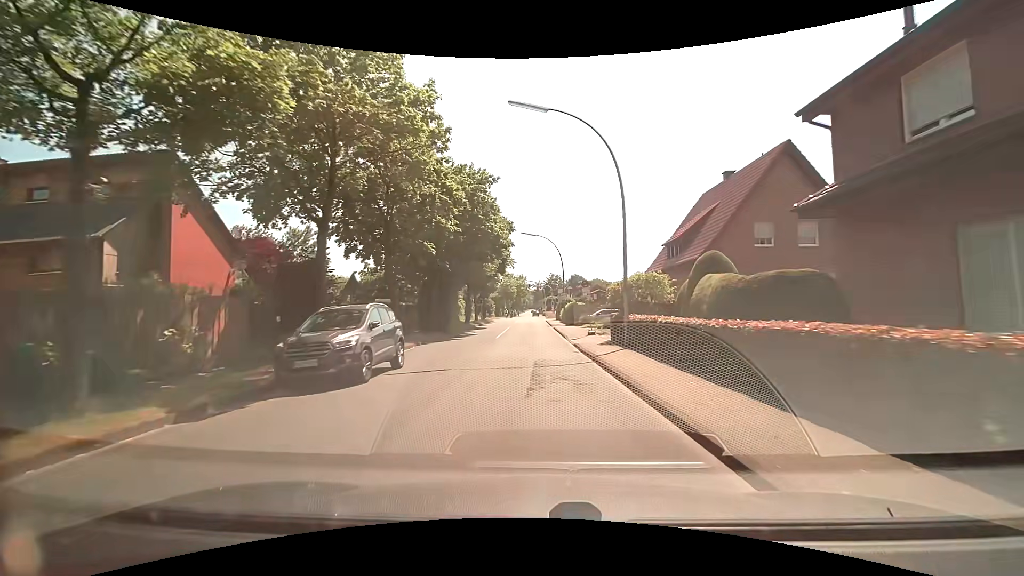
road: secondary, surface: asphalt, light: Day
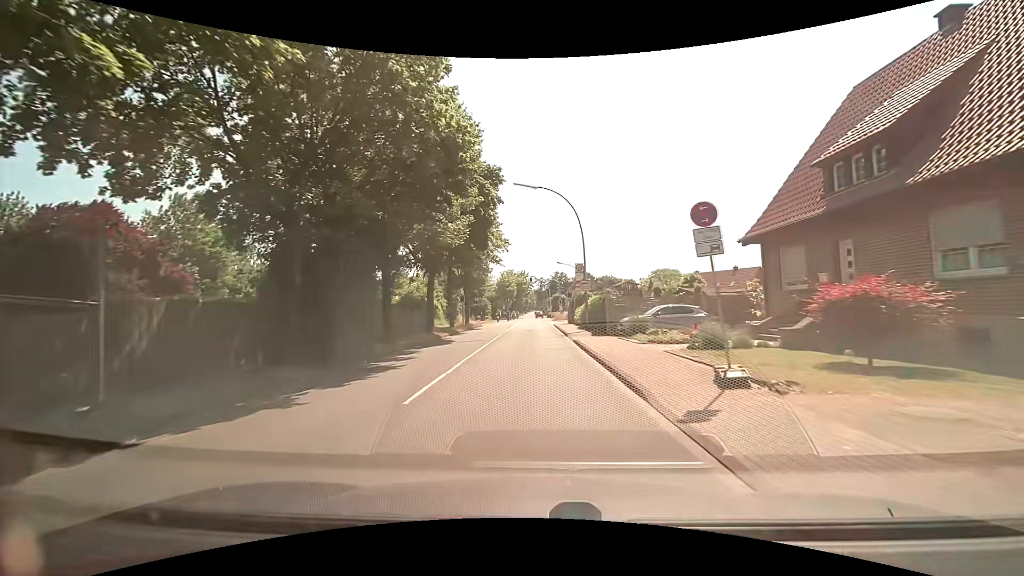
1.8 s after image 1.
(+0.1, +18.6) m; +1°
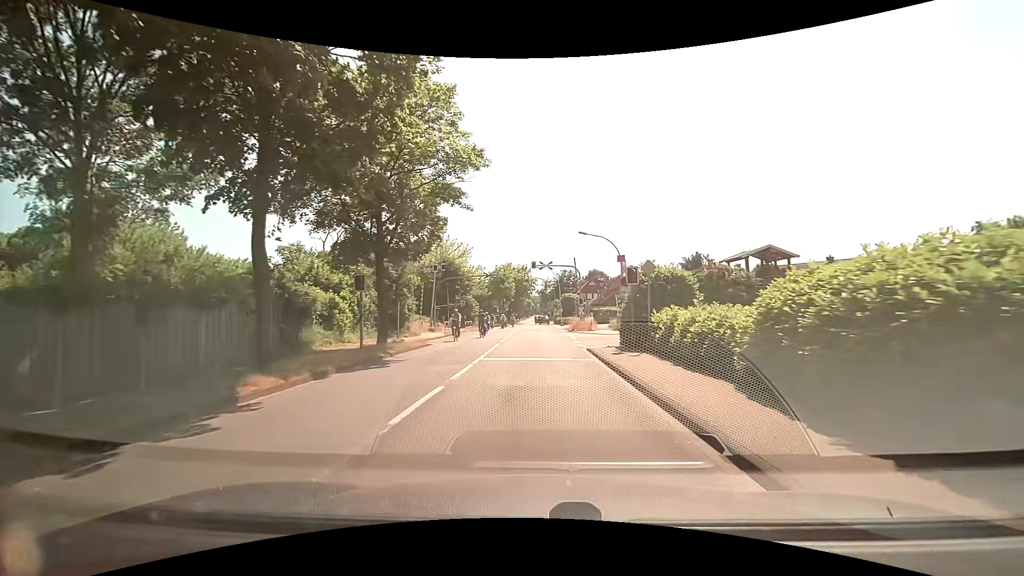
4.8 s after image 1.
(-0.5, +27.1) m; -1°
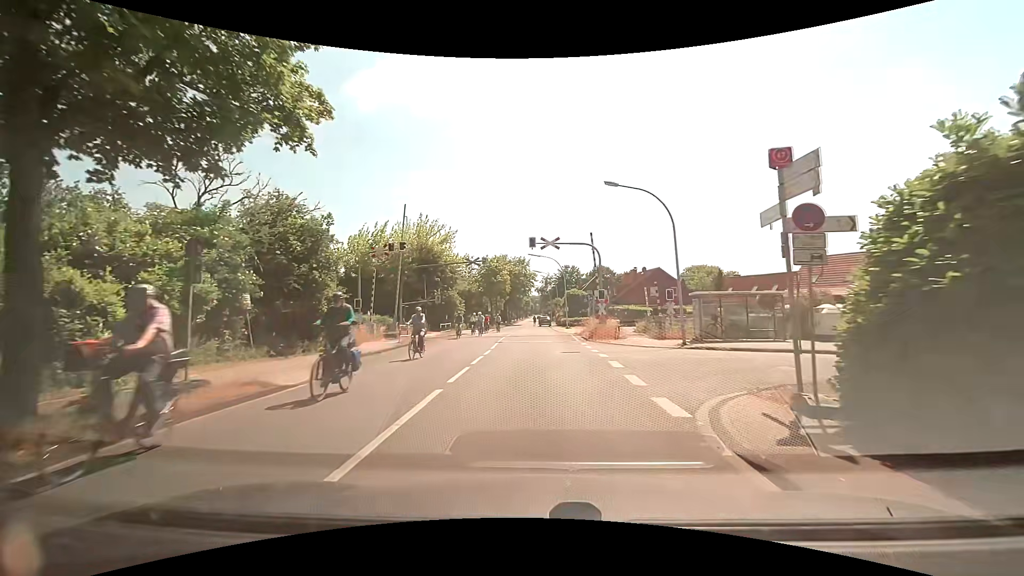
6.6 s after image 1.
(+0.1, +14.3) m; 0°
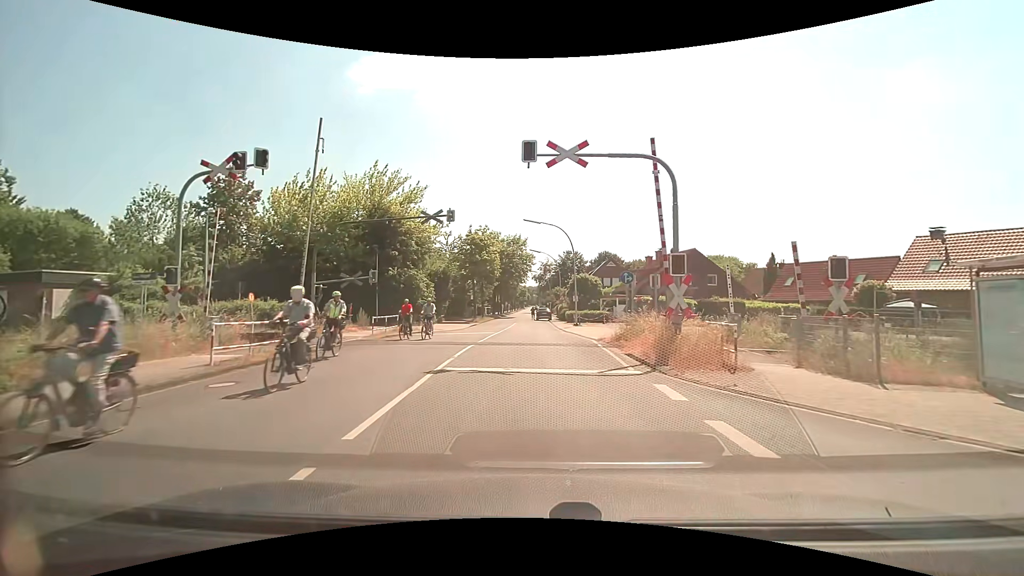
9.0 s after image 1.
(-0.1, +16.5) m; -1°
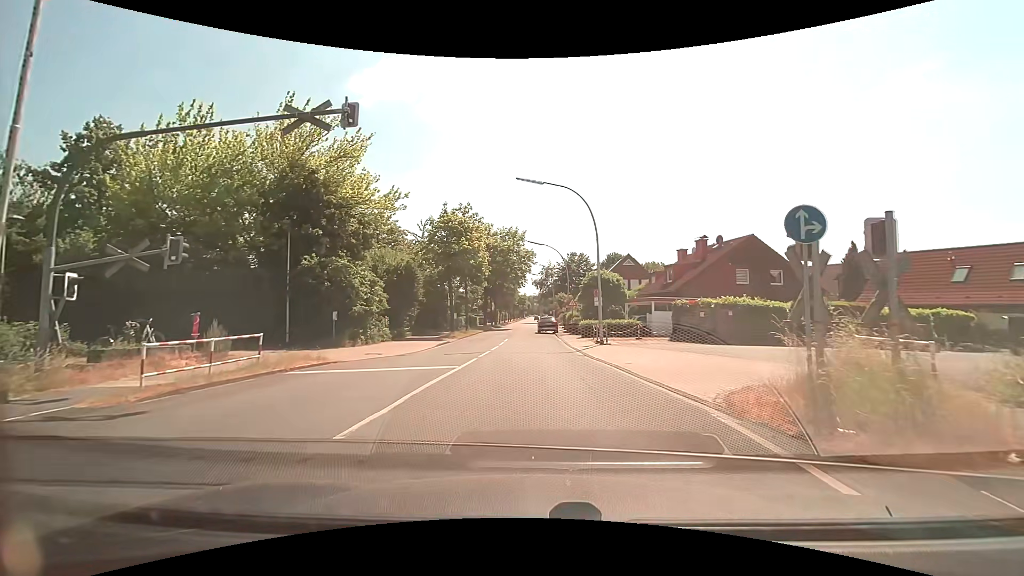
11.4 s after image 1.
(+0.2, +14.7) m; +1°
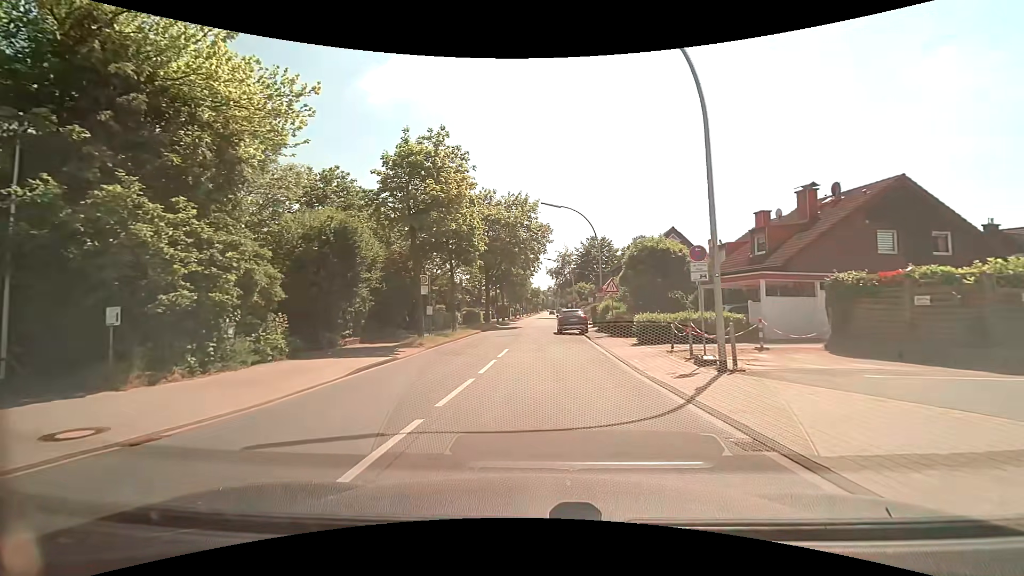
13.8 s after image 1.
(-0.2, +14.7) m; -1°
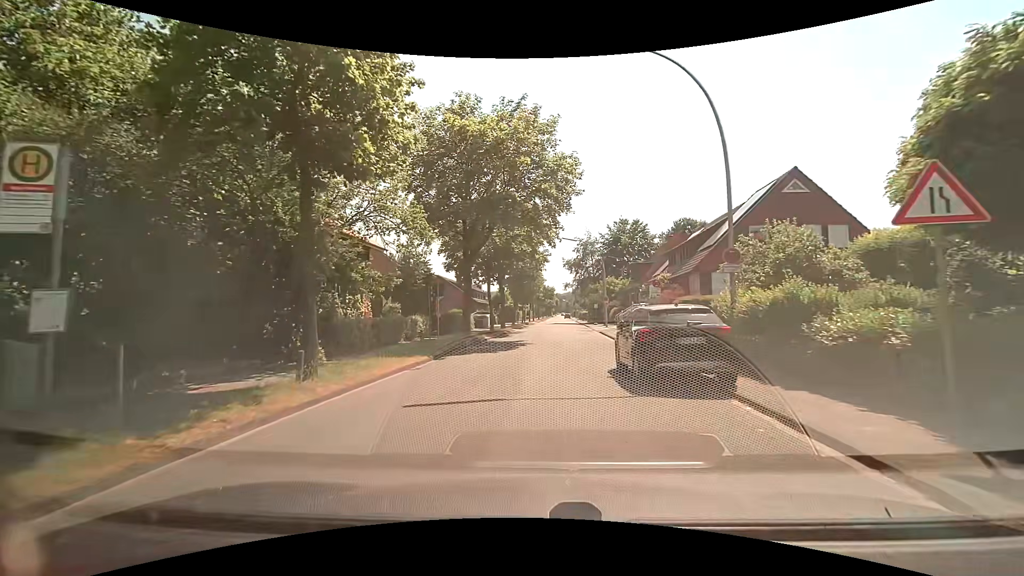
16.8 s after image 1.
(-0.3, +21.2) m; -2°
(0, +10) (0, +20) (+2, +30) (+3, +40) (+4, +50) (+5, +60) (+5, +70) (+6, +80) (+6, +90) (+7, +100) m
